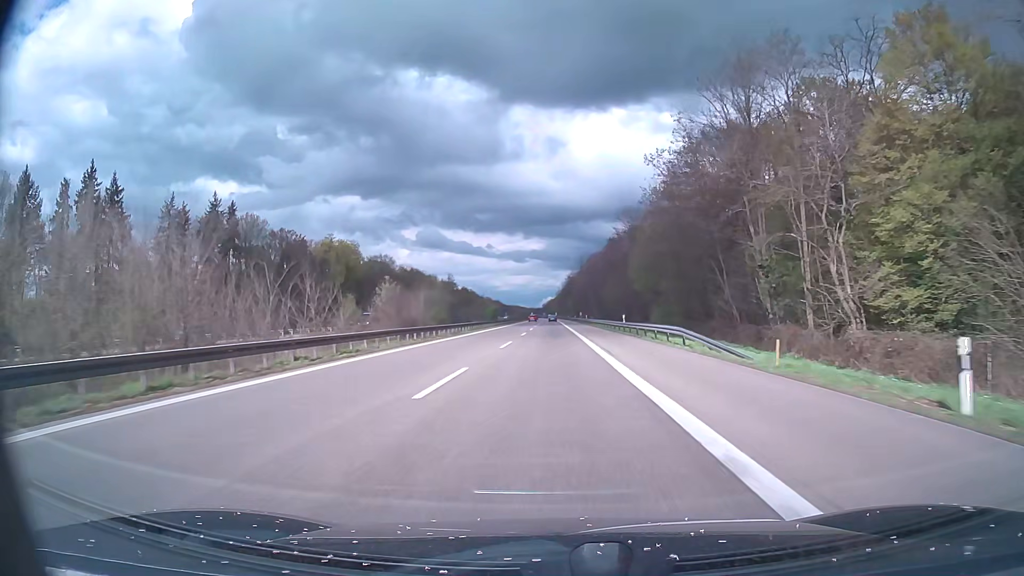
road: motorway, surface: asphalt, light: Day
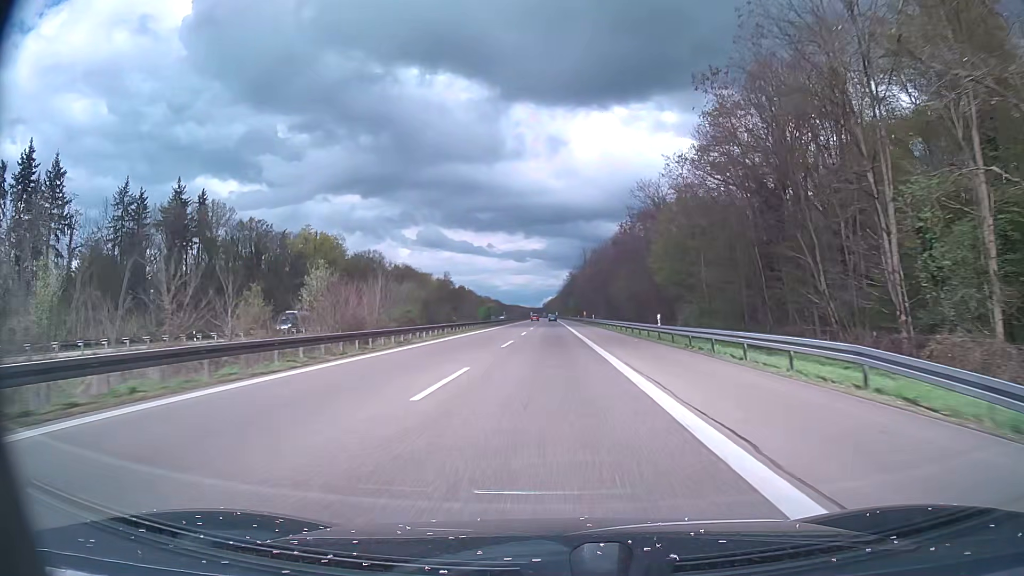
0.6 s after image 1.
(0.0, +17.4) m; 0°
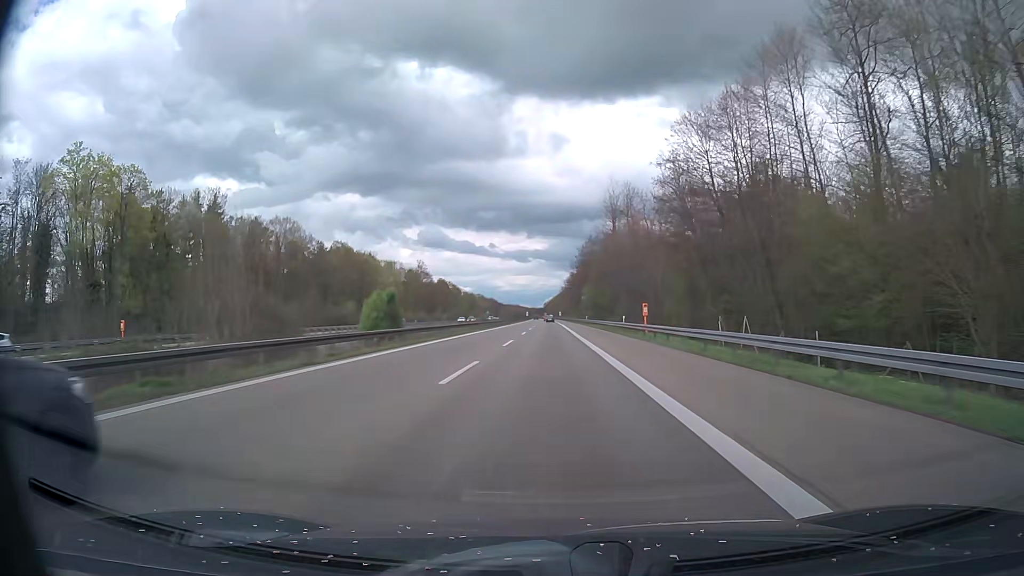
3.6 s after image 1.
(-0.2, +87.0) m; 0°
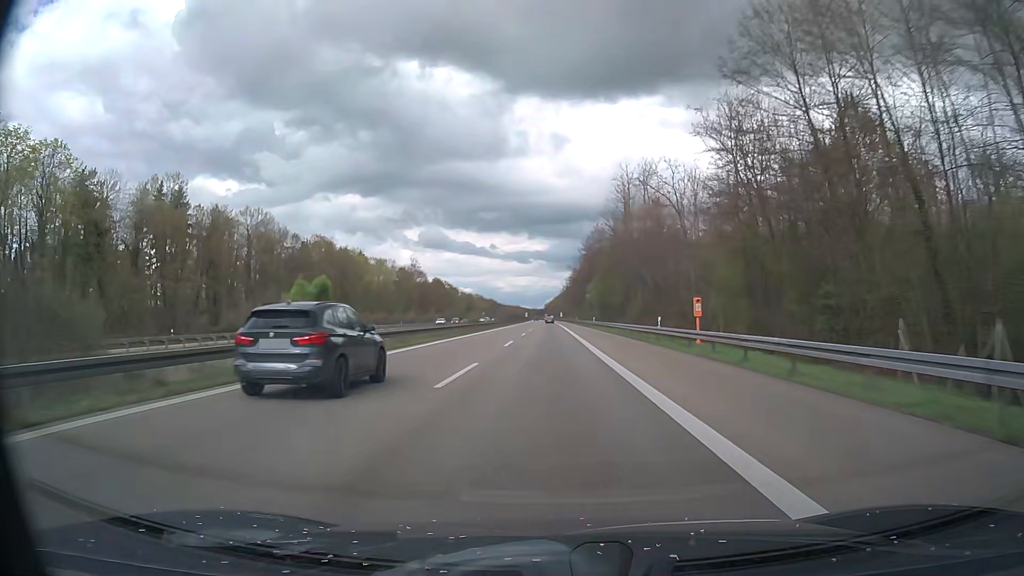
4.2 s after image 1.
(0.0, +17.4) m; 0°
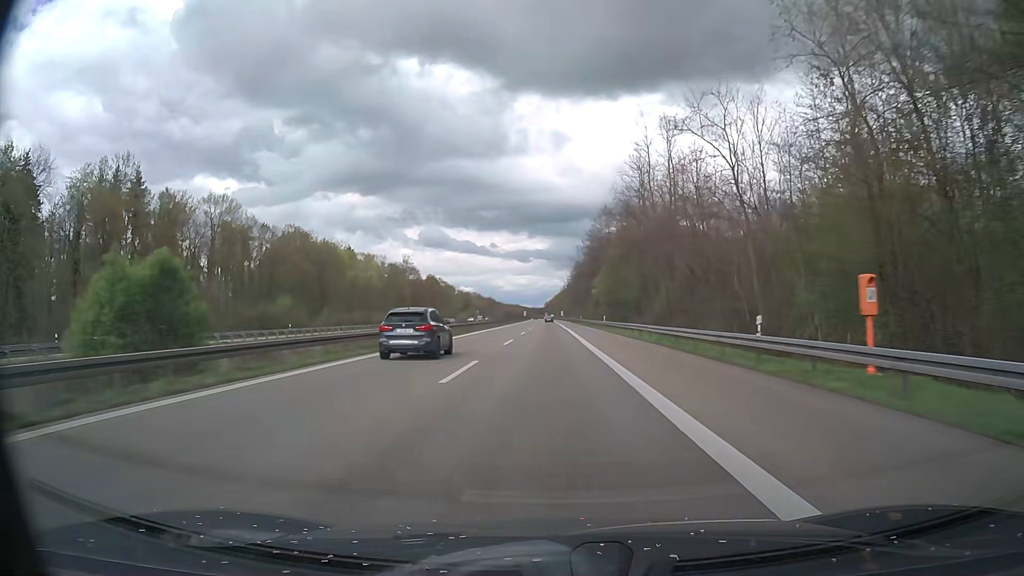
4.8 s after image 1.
(0.0, +17.4) m; 0°
(0, +10) (0, +20) (0, +30) (0, +40) (0, +50) (0, +60) (0, +70) (0, +80) (0, +90) (0, +100) m
